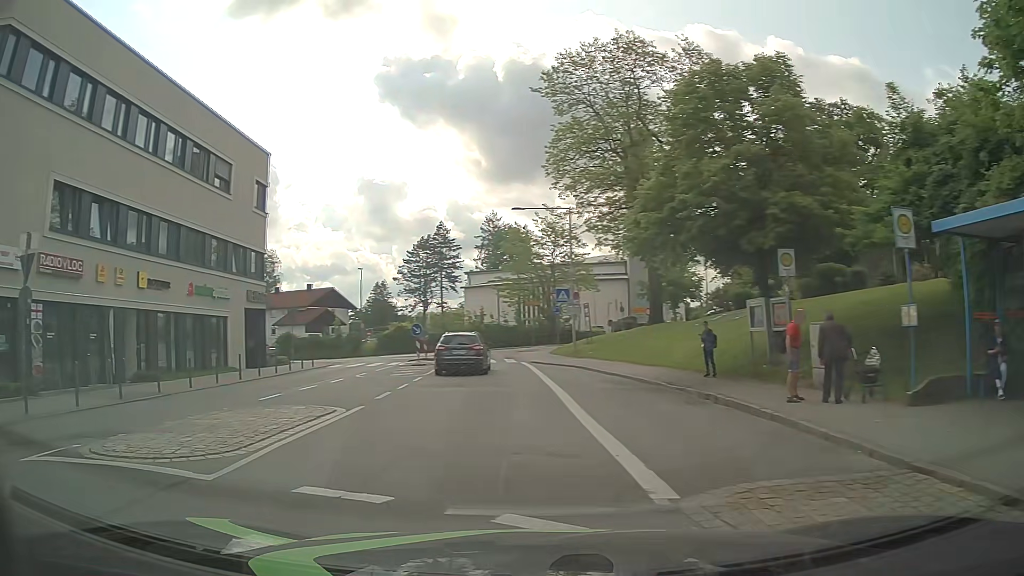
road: unclassified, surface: asphalt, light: Day
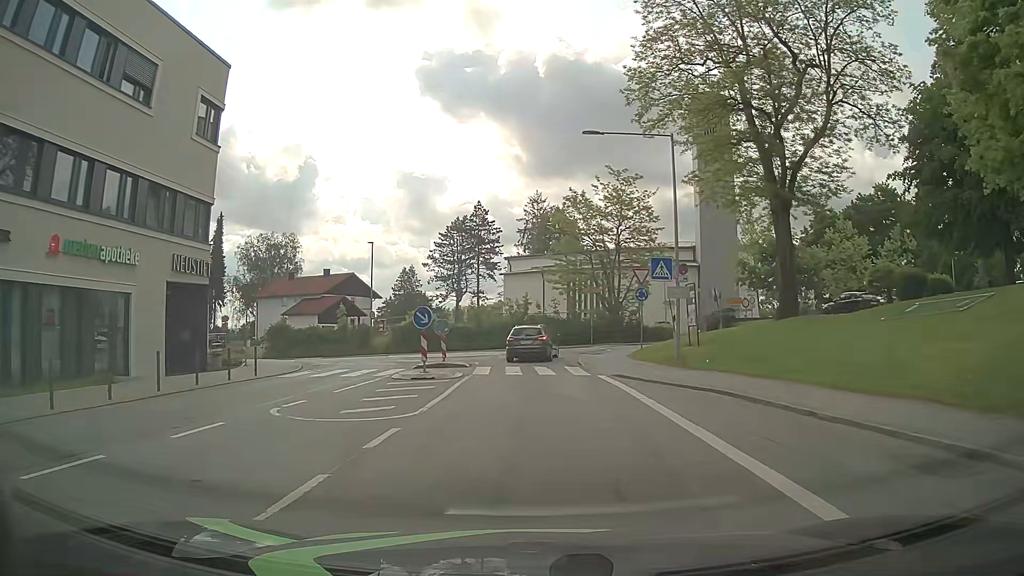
(-1.6, +13.7) m; -5°
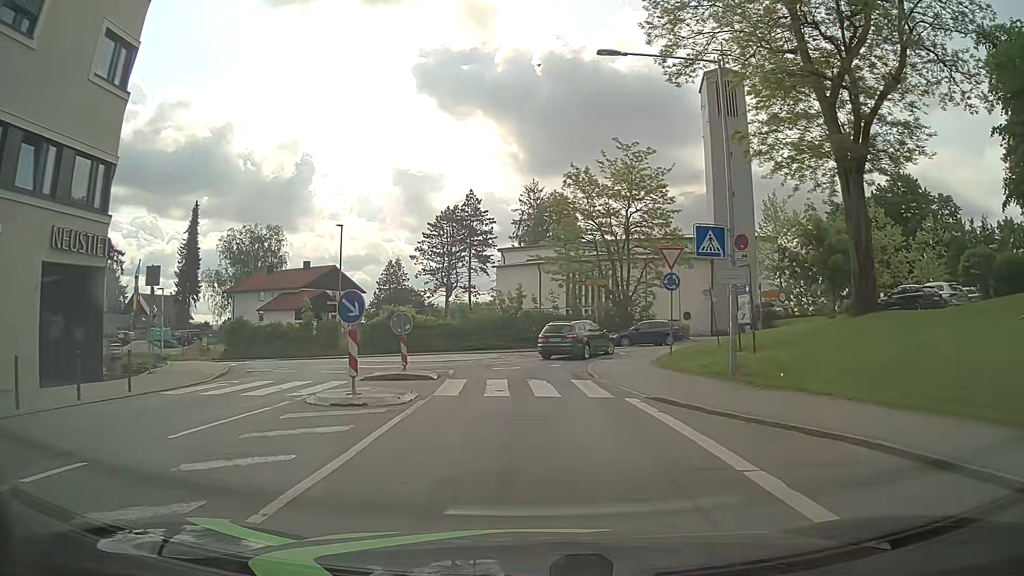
(+0.1, +7.0) m; +1°
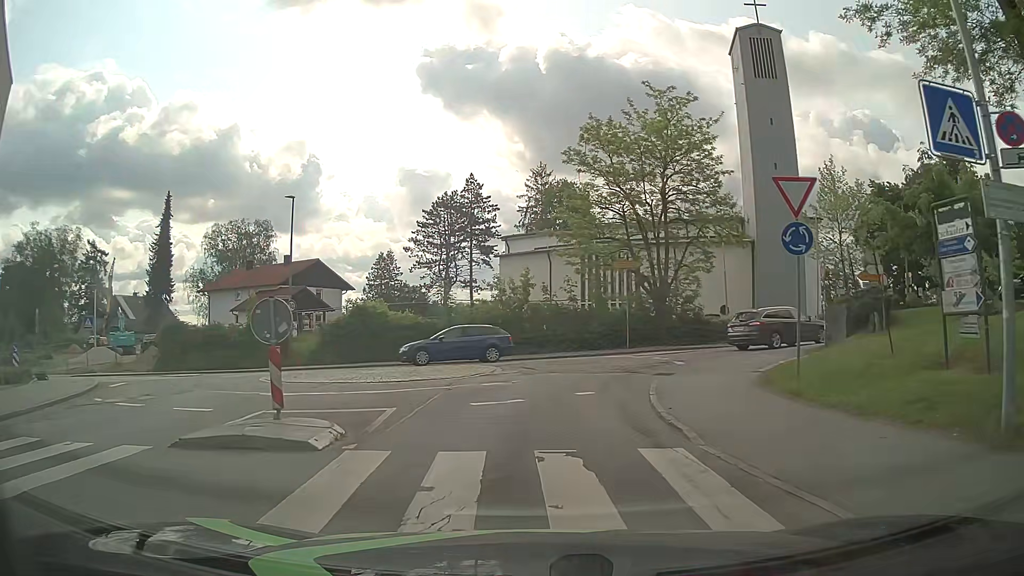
(+0.1, +9.9) m; +1°
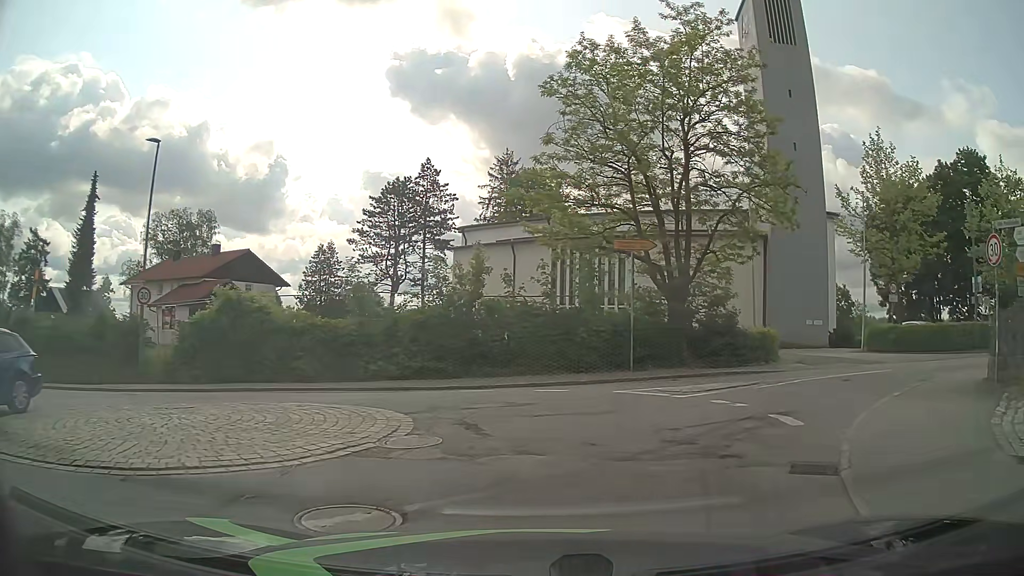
(-0.2, +10.5) m; +2°
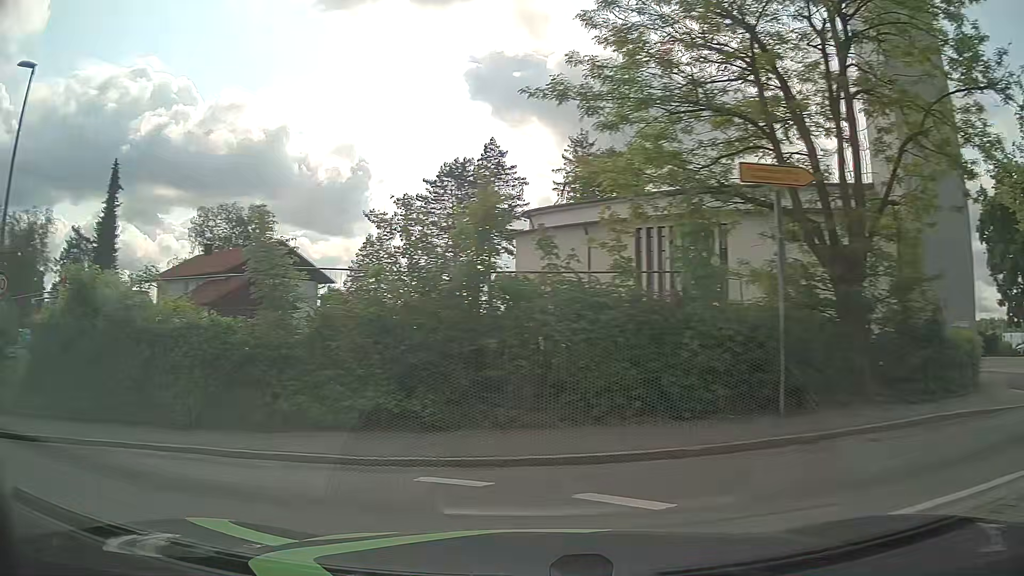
(+0.6, +9.7) m; -6°
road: tertiary
